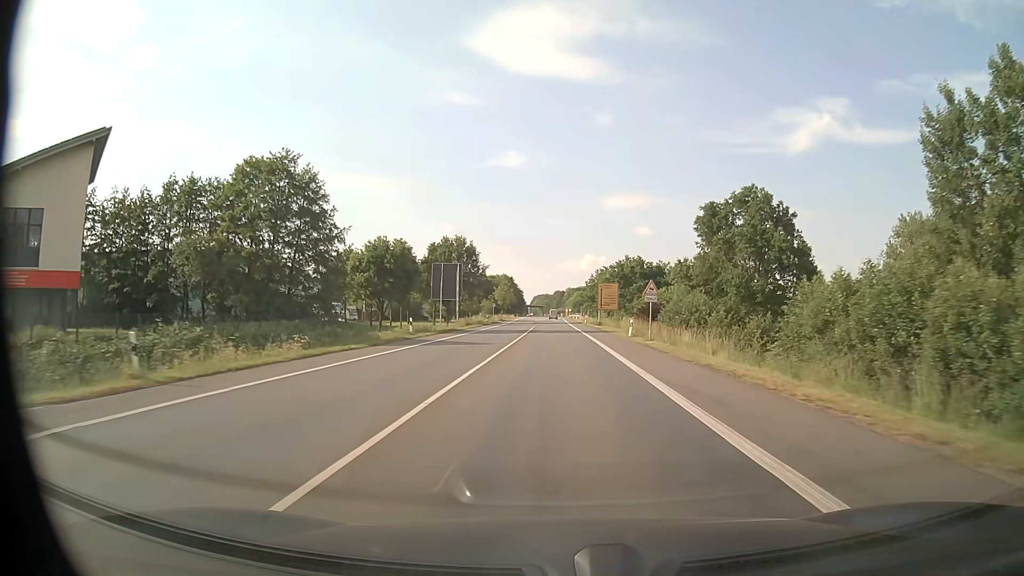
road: primary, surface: asphalt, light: Day
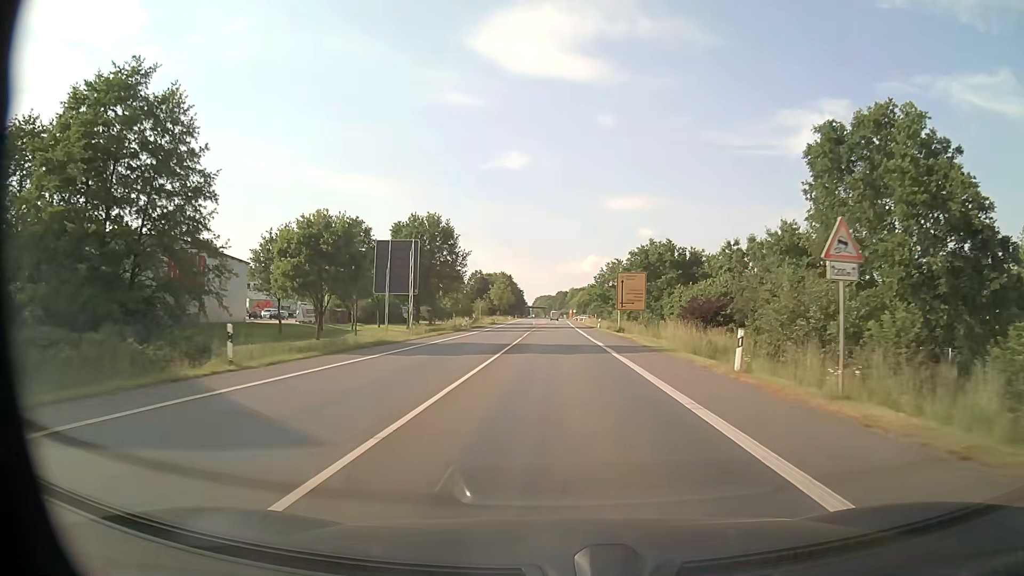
(0.0, +22.9) m; 0°
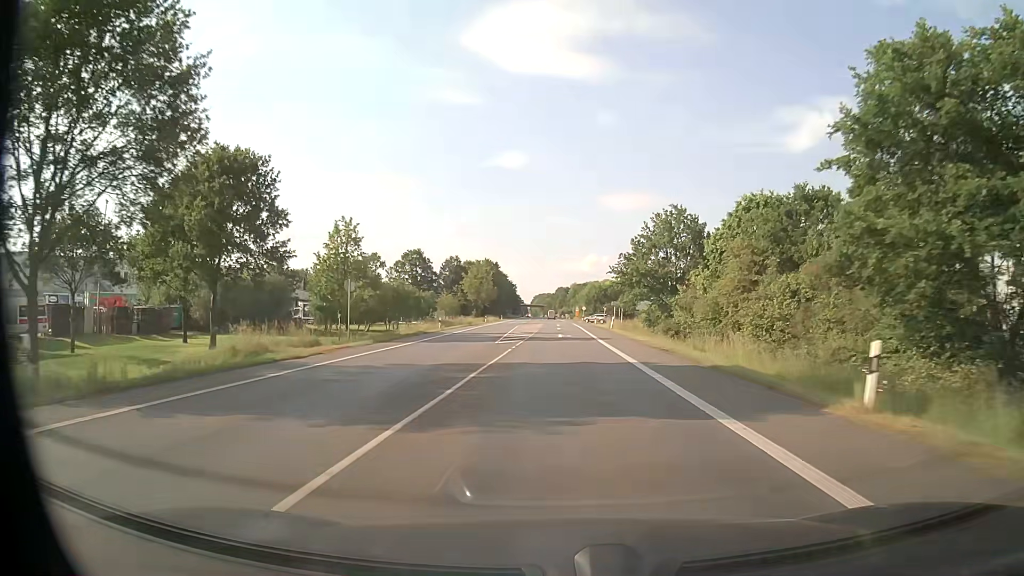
(-0.3, +57.3) m; 0°
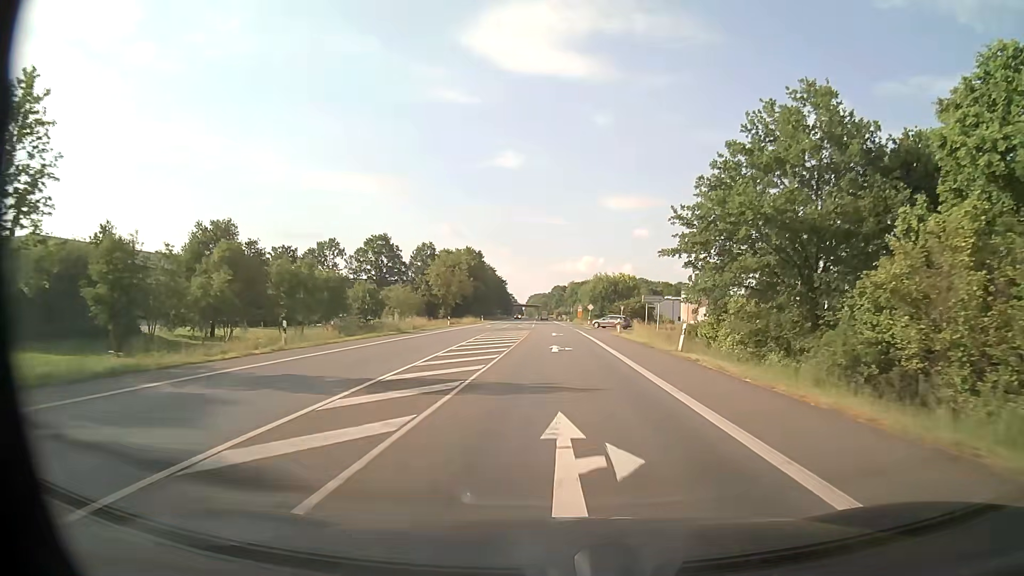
(0.0, +34.4) m; 0°
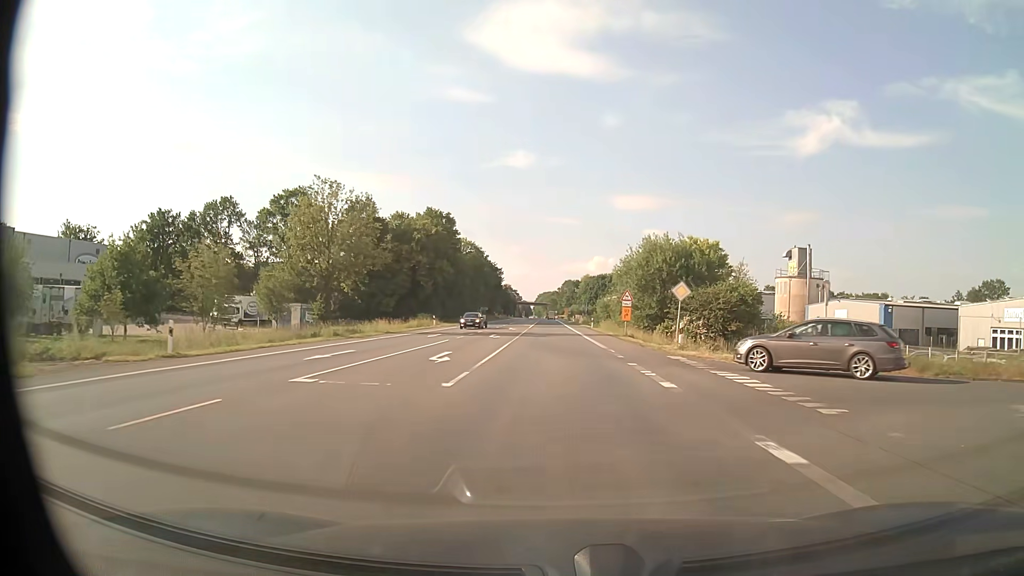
(-0.3, +57.3) m; -1°
(0, +10) (0, +20) (0, +30) (0, +40) (0, +50) (-1, +60) (-1, +70) (-1, +80) (-1, +90) (-1, +100) m
